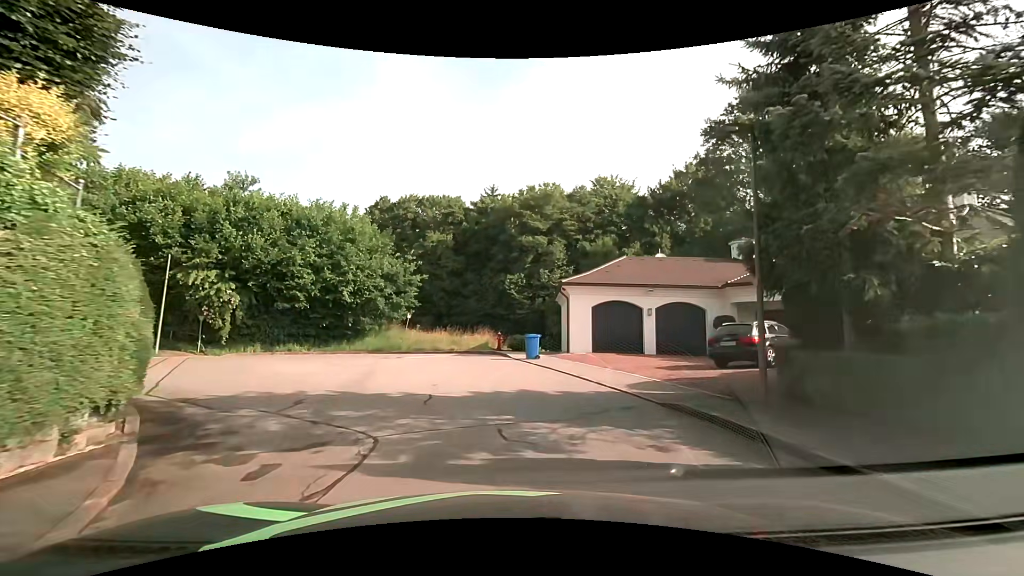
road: residential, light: Day
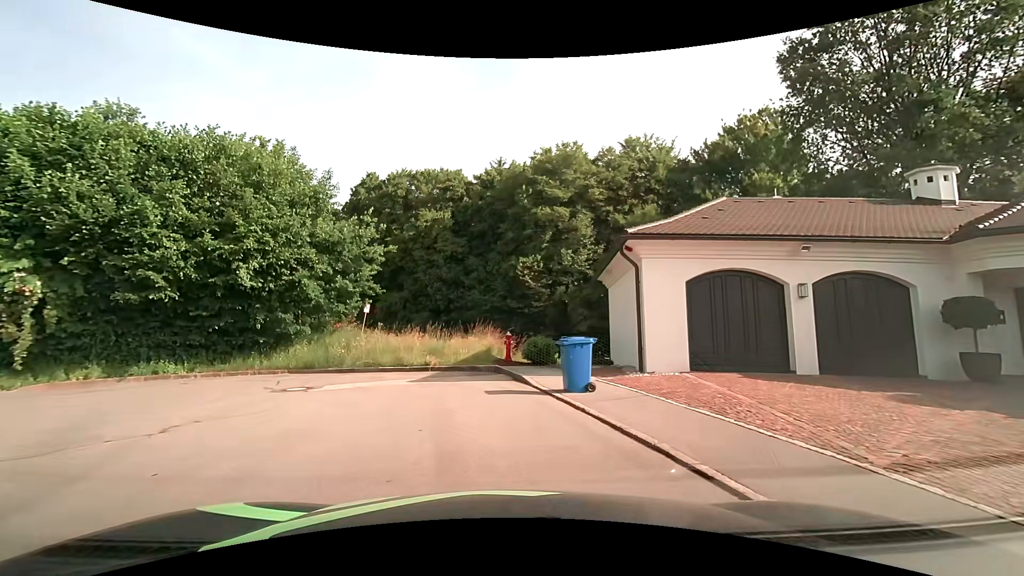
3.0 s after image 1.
(-0.1, +11.6) m; -3°
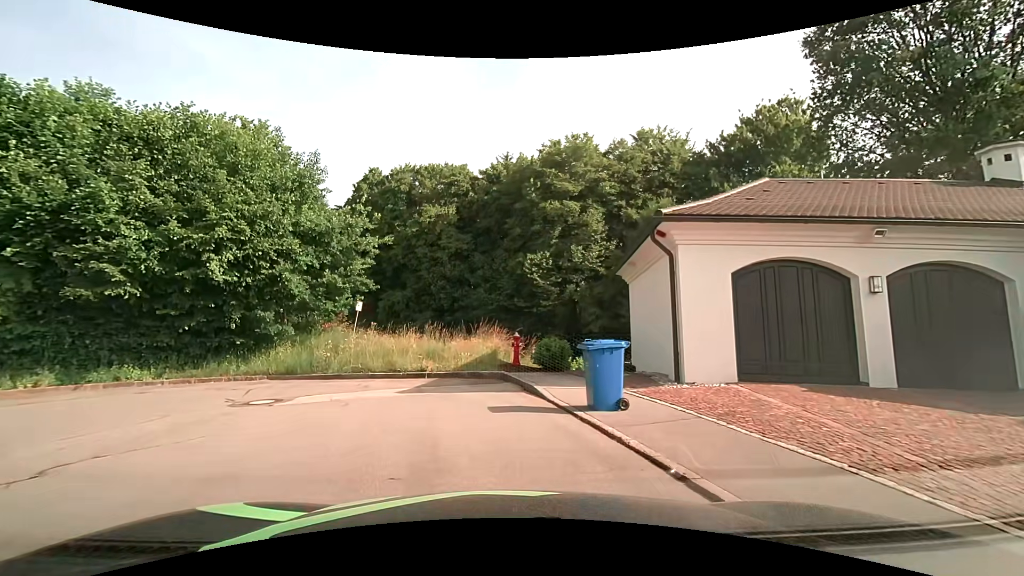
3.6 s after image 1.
(0.0, +2.1) m; 0°
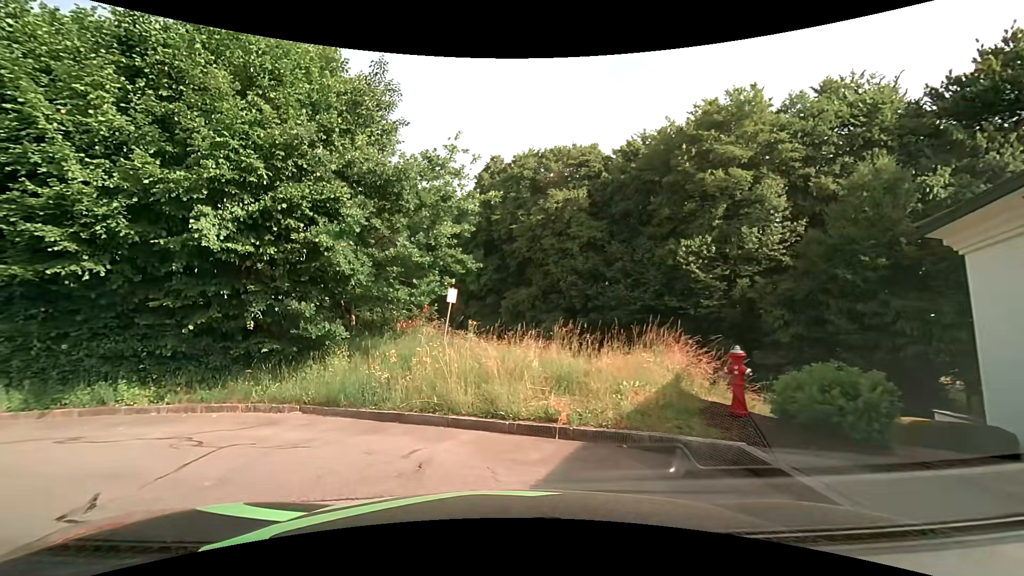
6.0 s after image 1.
(-0.6, +7.2) m; -16°
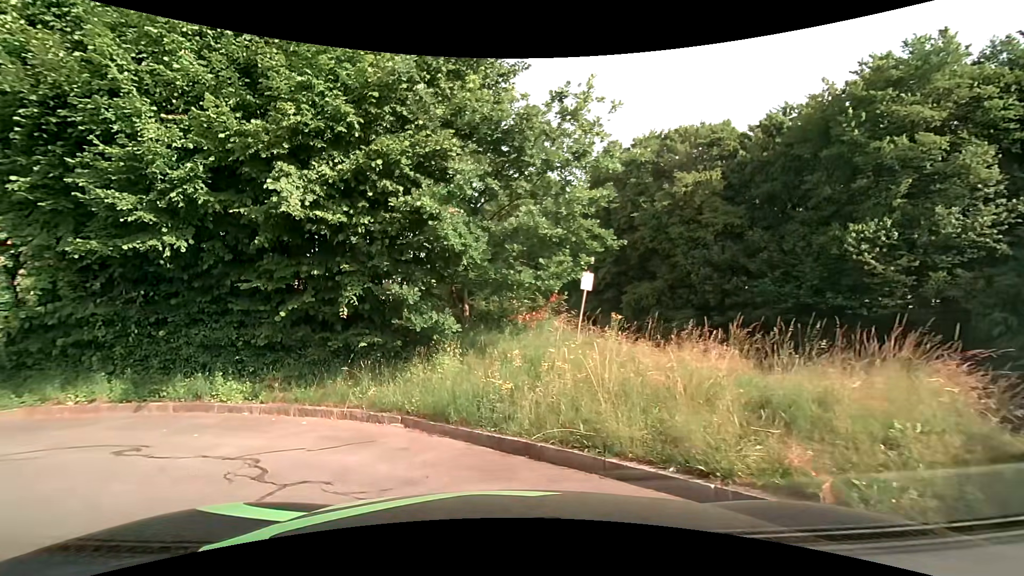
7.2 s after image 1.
(-0.2, +2.6) m; -12°
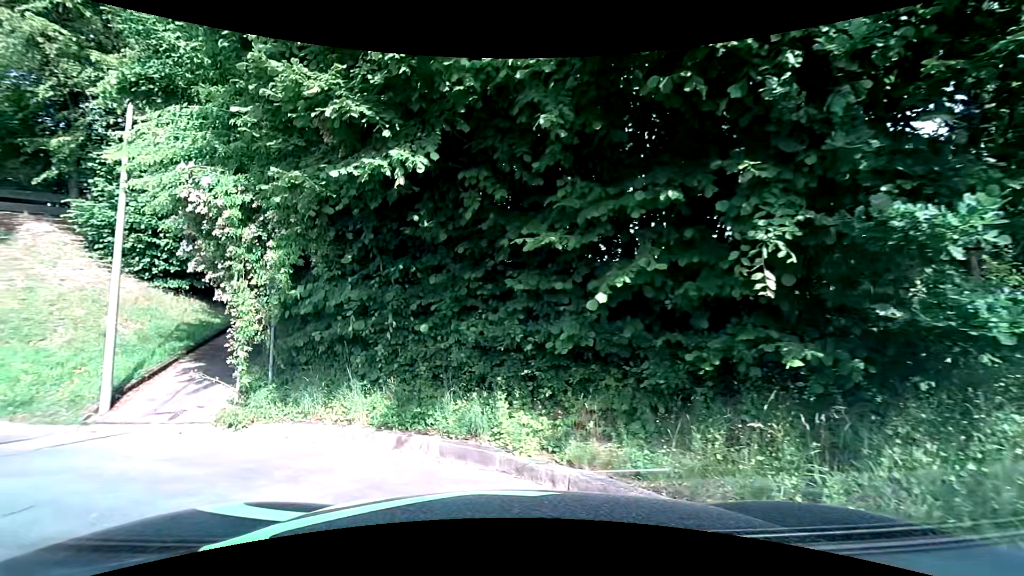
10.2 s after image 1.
(-1.1, +4.9) m; -31°
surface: asphalt
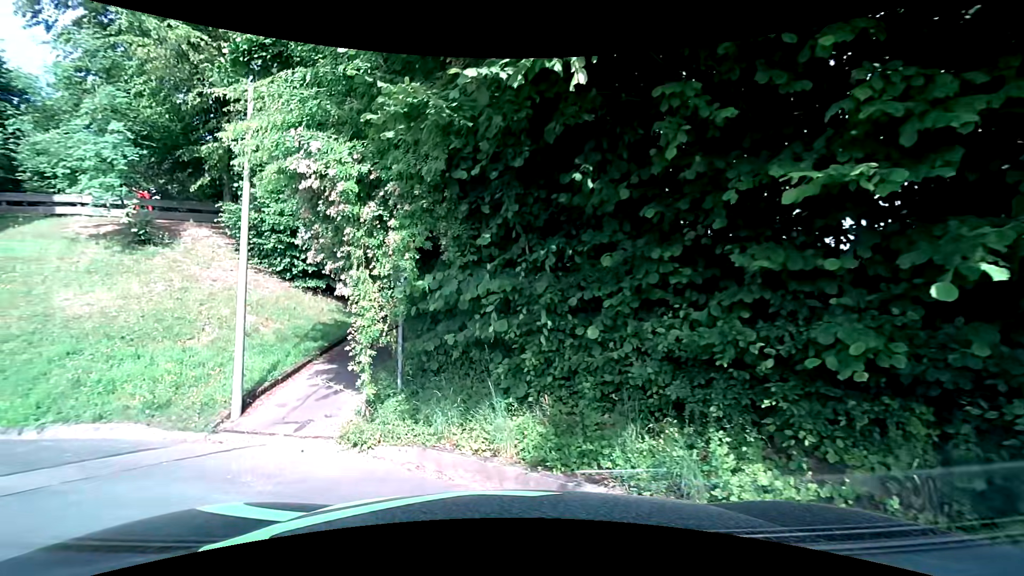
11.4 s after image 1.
(-0.2, +1.8) m; -15°
